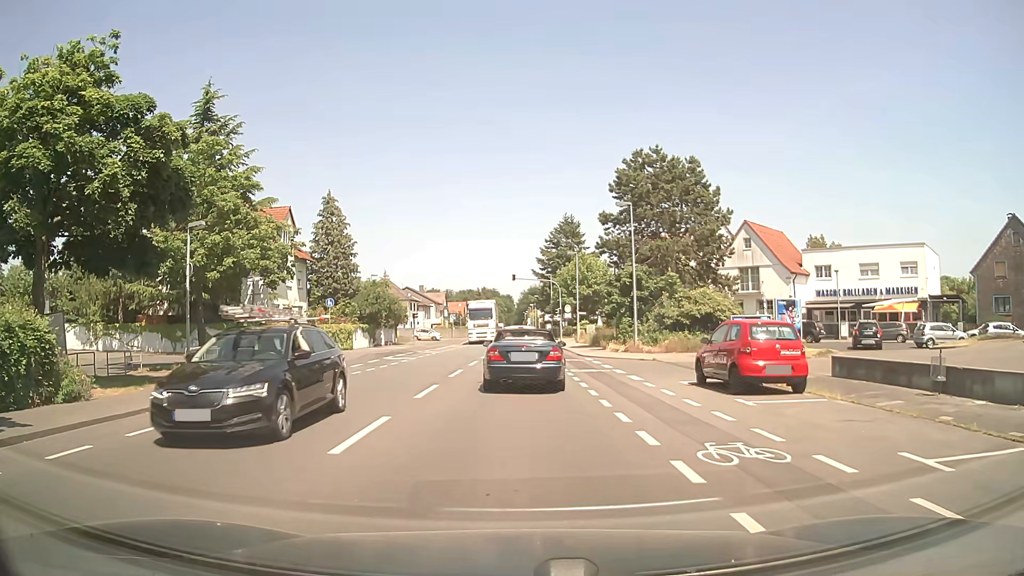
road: secondary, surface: asphalt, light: Day
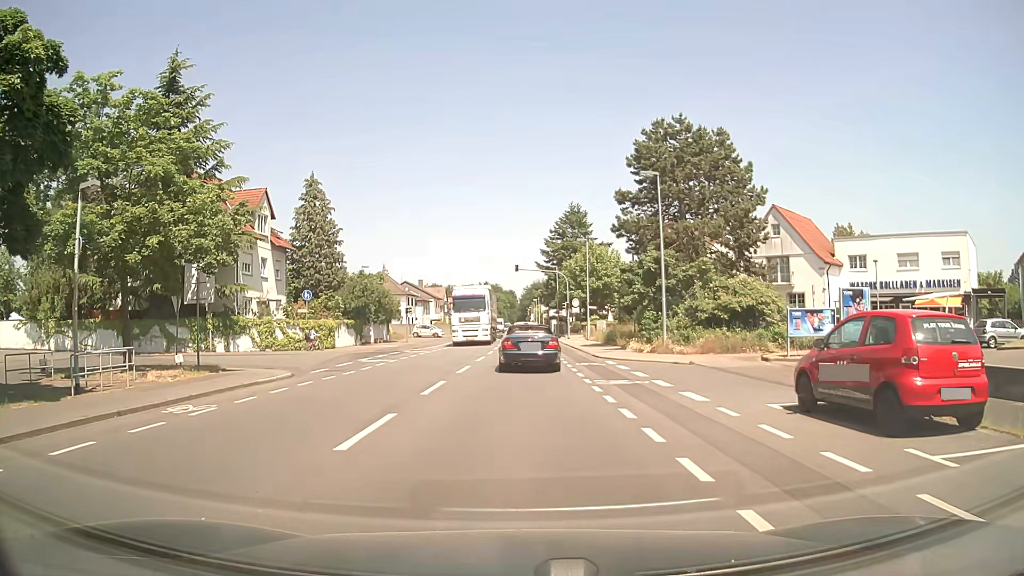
(0.0, +6.2) m; 0°
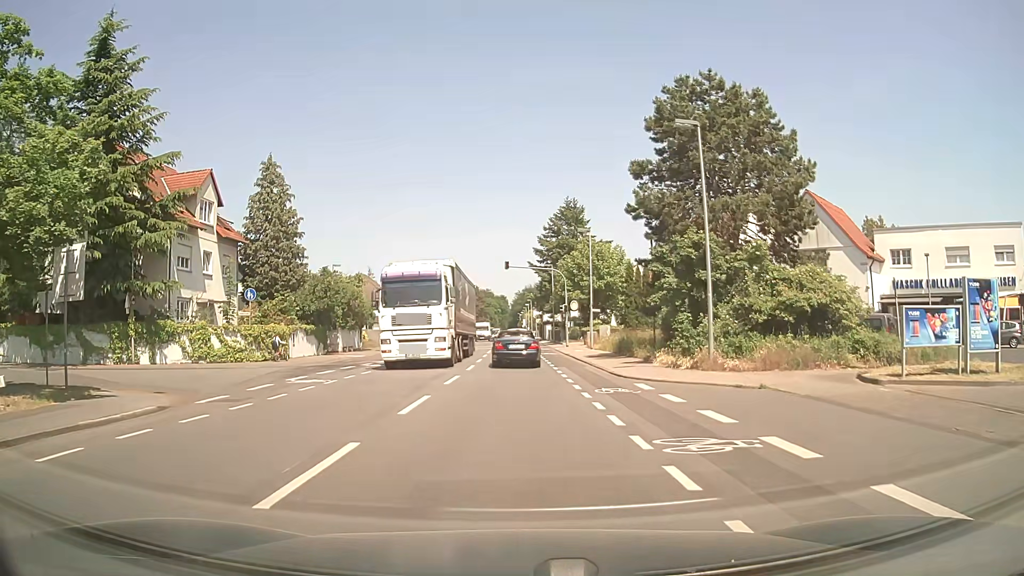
(+0.1, +8.3) m; +1°
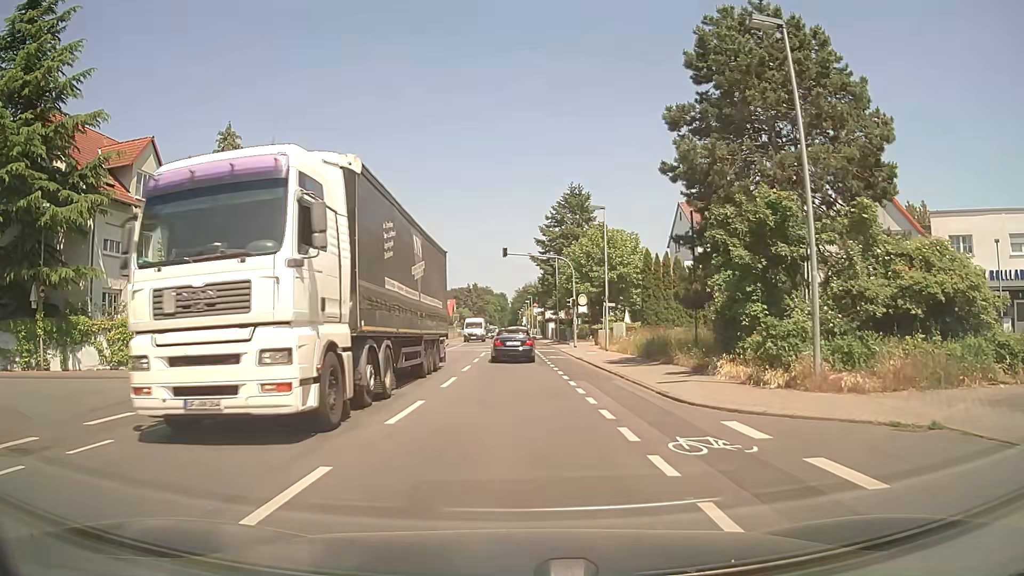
(0.0, +7.7) m; 0°
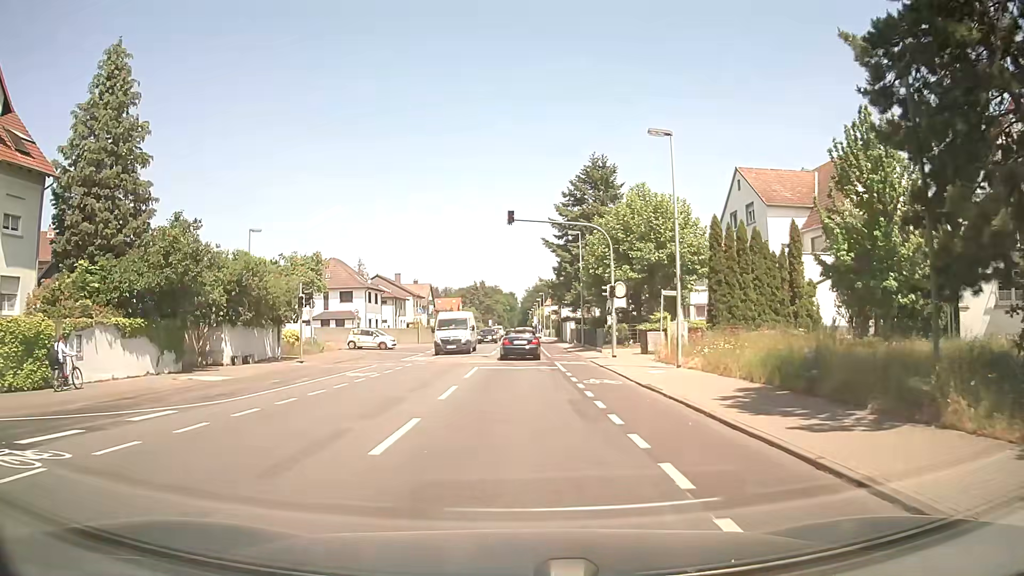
(0.0, +14.6) m; -1°
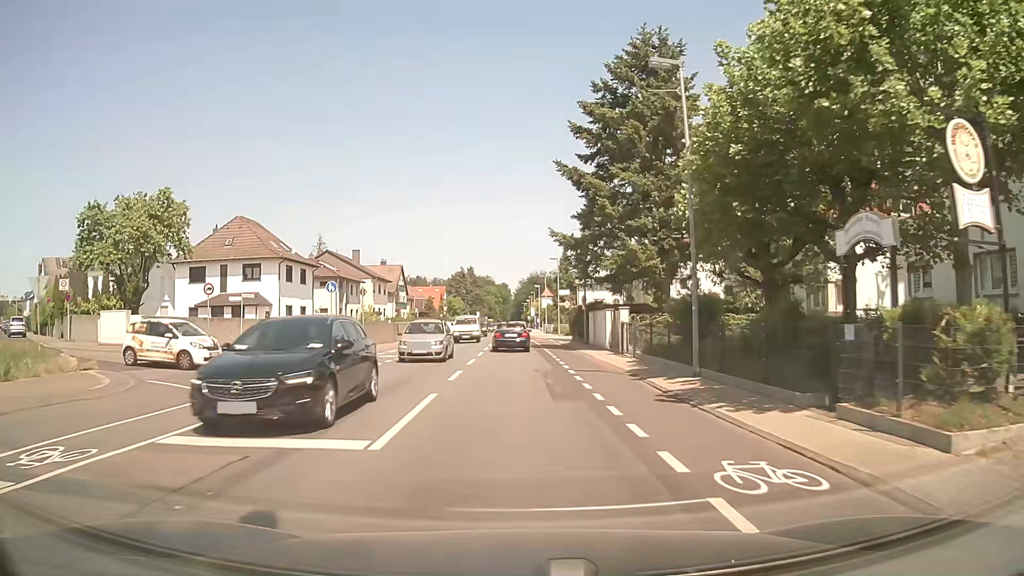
(0.0, +29.4) m; 0°
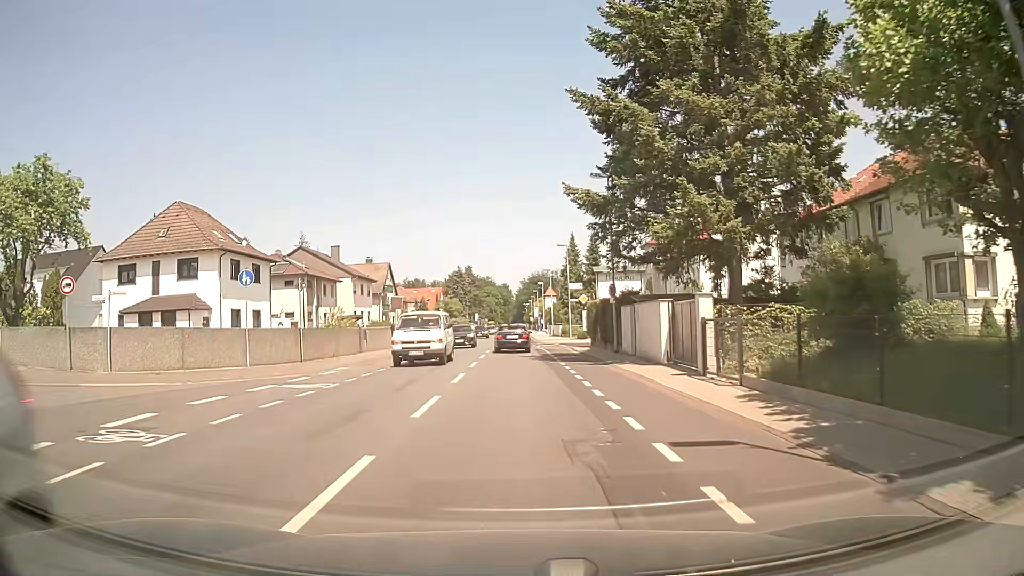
(+0.1, +11.7) m; 0°
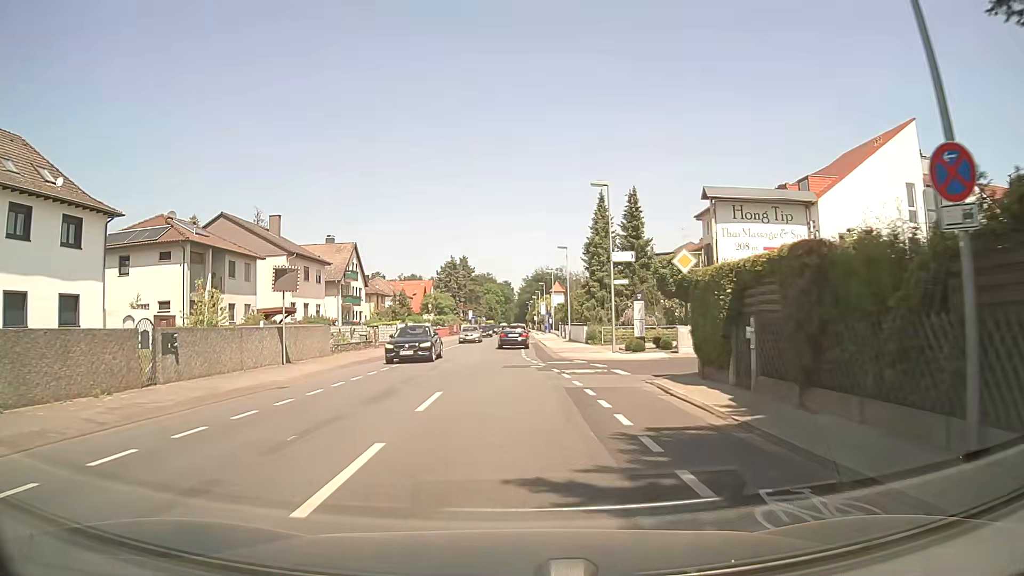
(0.0, +23.4) m; 0°
(0, +10) (0, +20) (0, +30) (0, +40) (-1, +50) (-1, +60) (-1, +70) (-1, +80) (-1, +90) (0, +100) m
